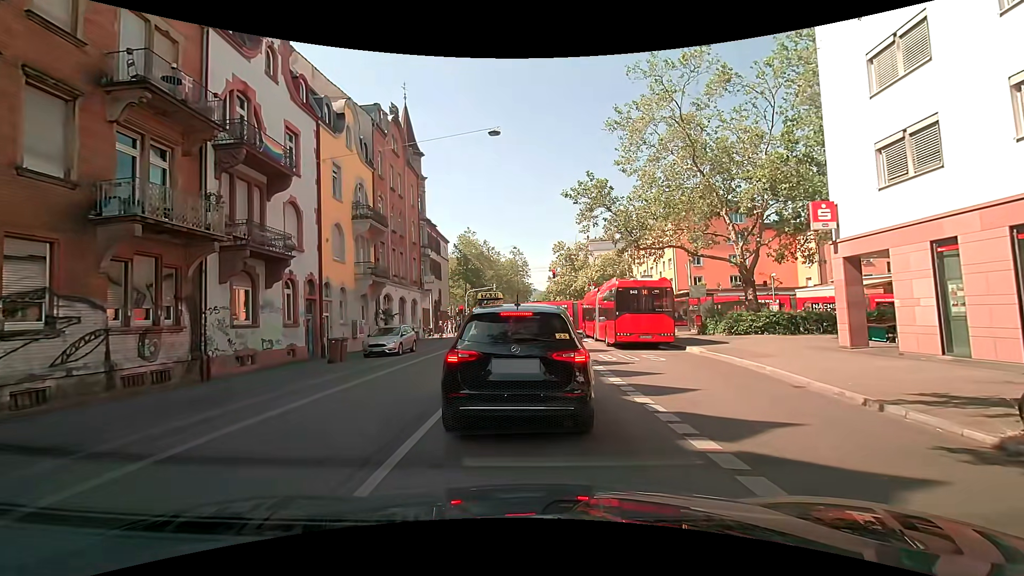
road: secondary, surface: asphalt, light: Day
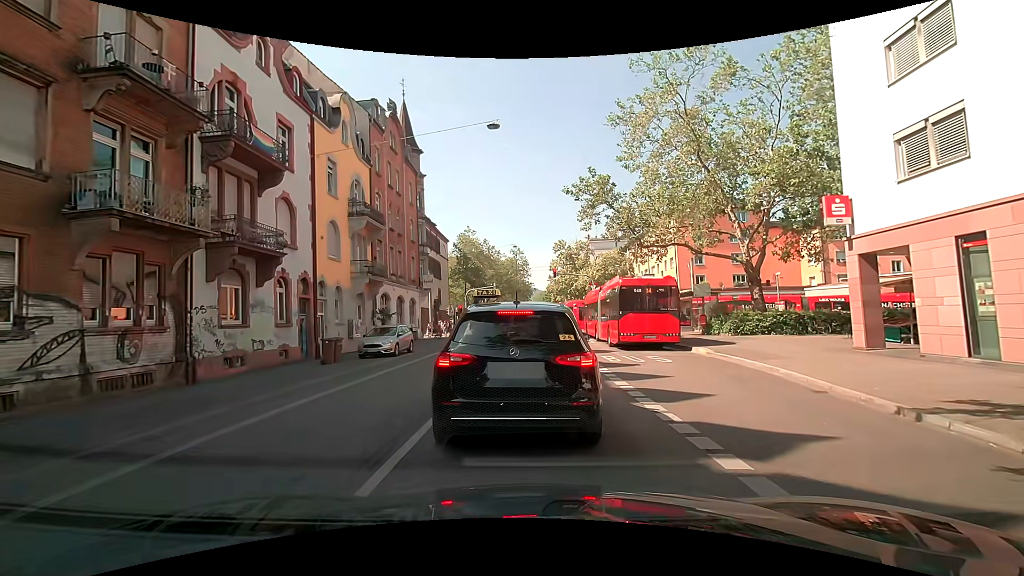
(0.0, +0.7) m; 0°
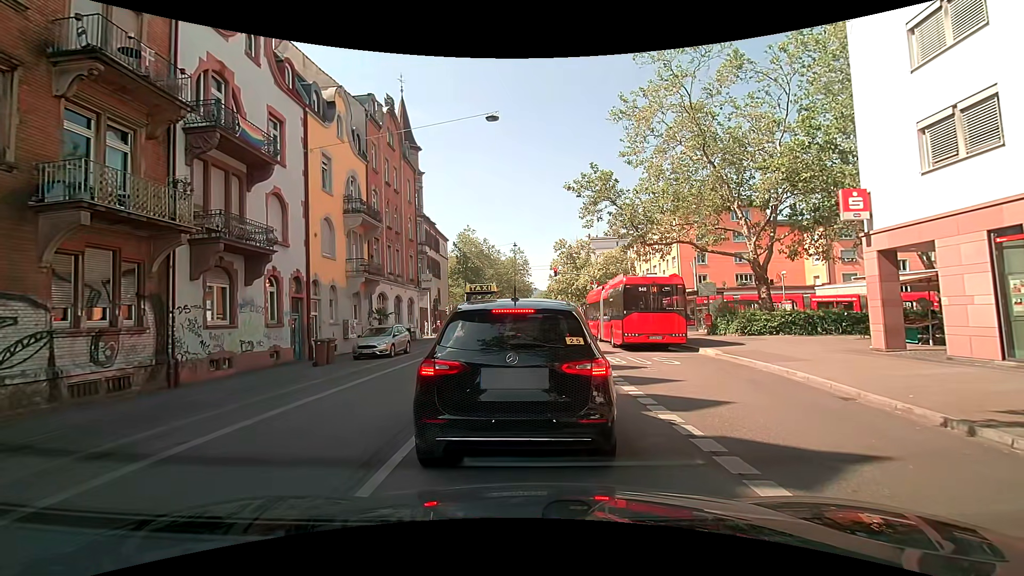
(0.0, +0.8) m; 0°
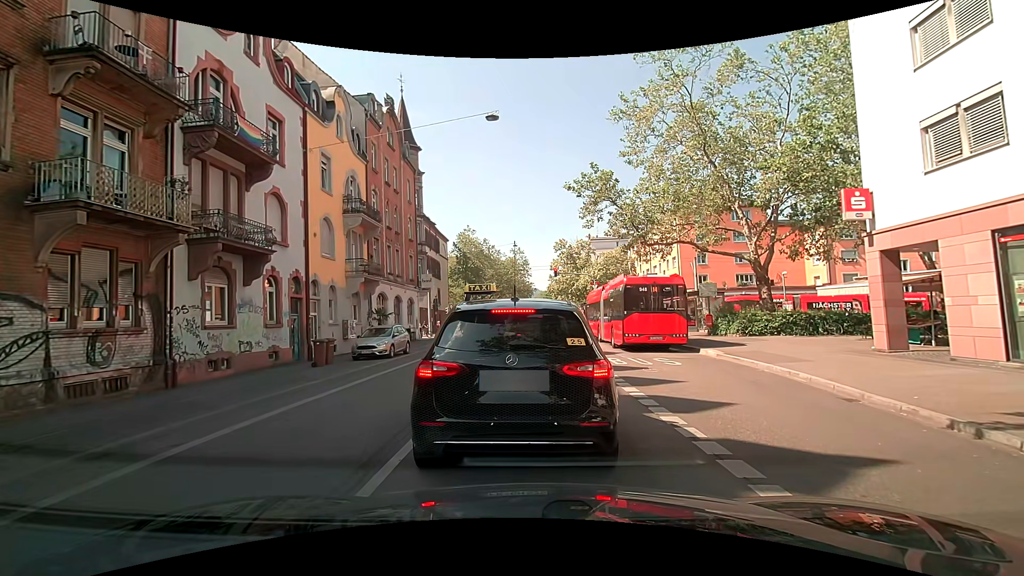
(0.0, +0.1) m; 0°
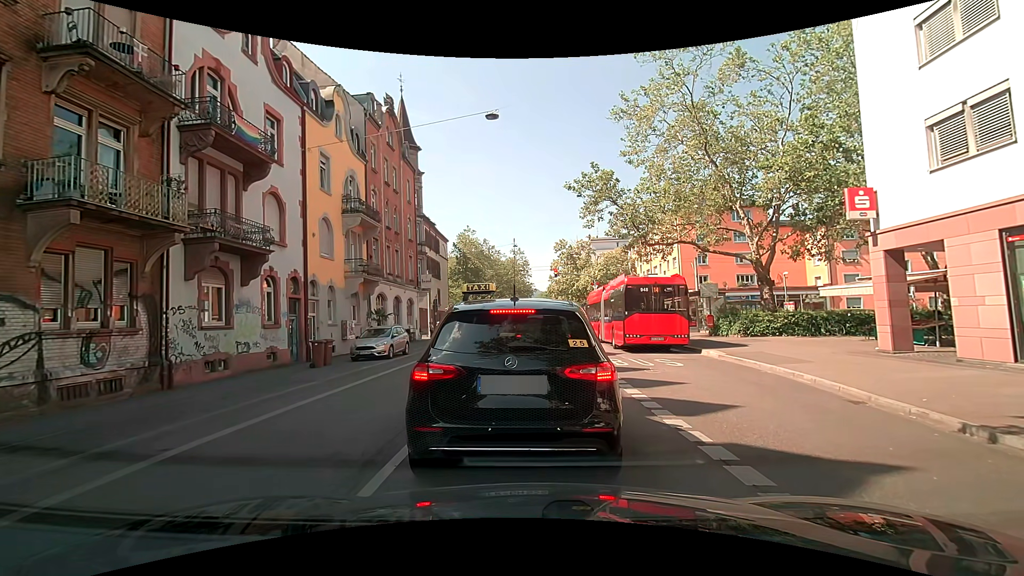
(0.0, +0.2) m; 0°
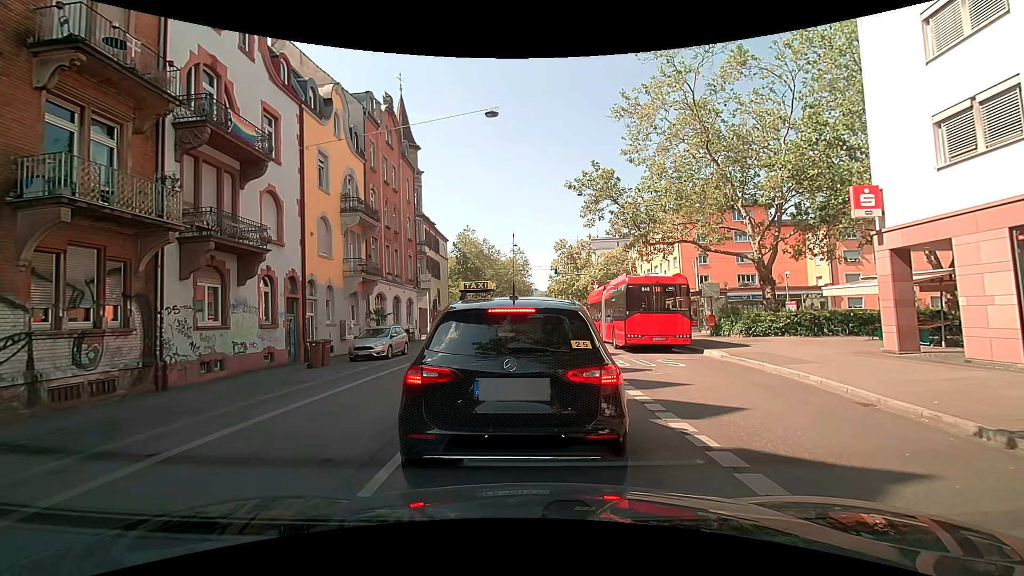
(0.0, +0.2) m; 0°
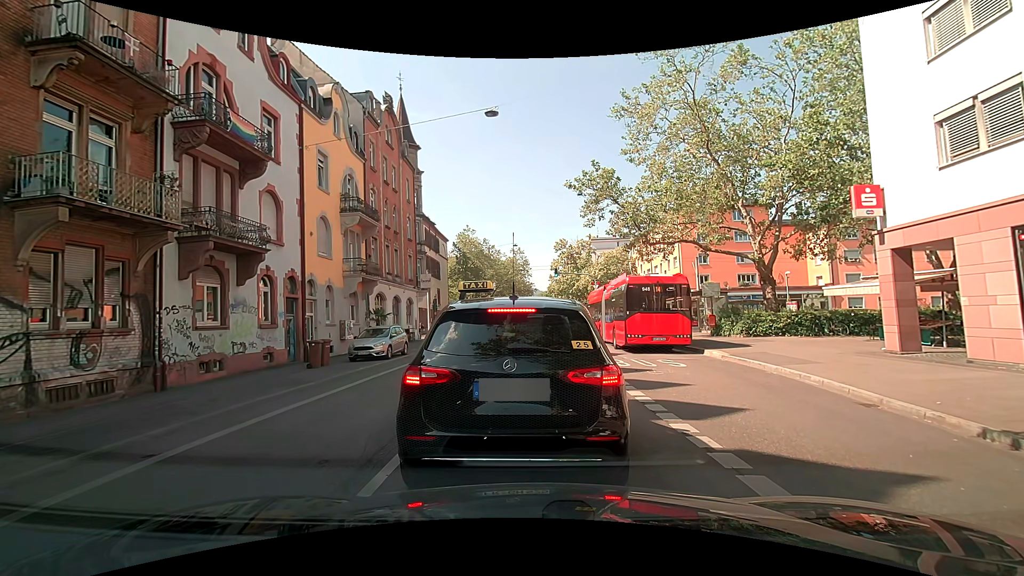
(0.0, +0.1) m; 0°
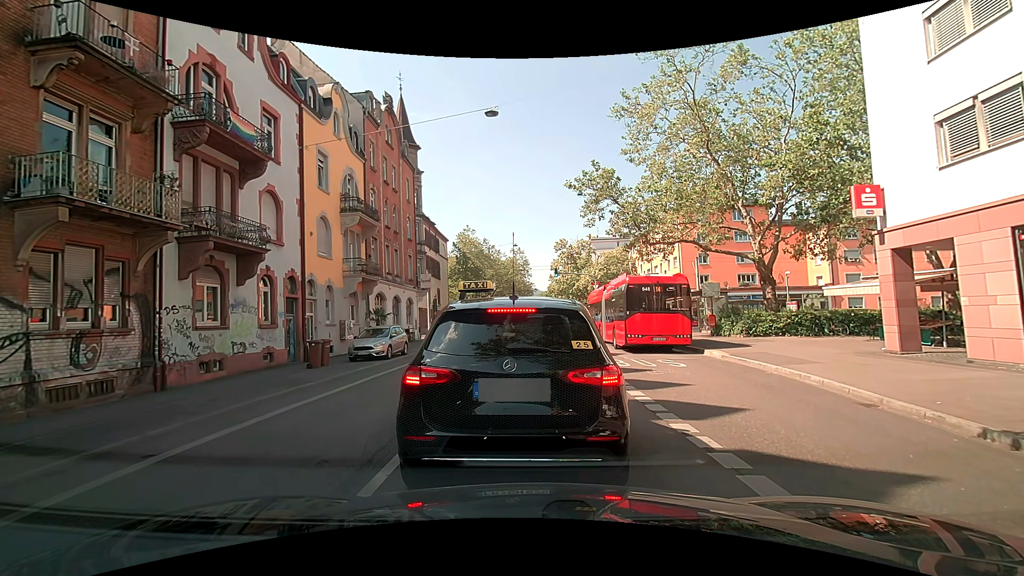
(0.0, 0.0) m; 0°
